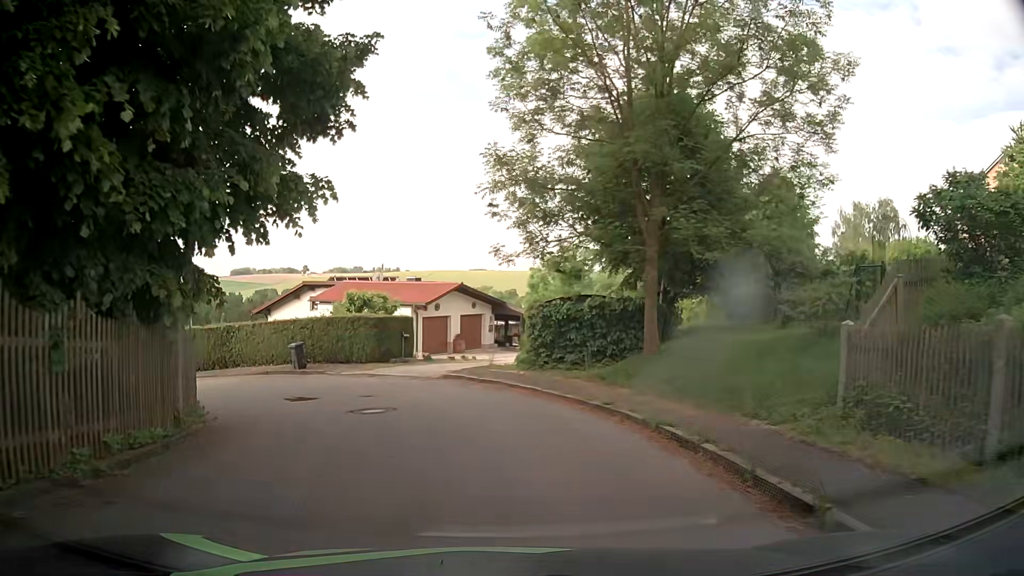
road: residential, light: Day
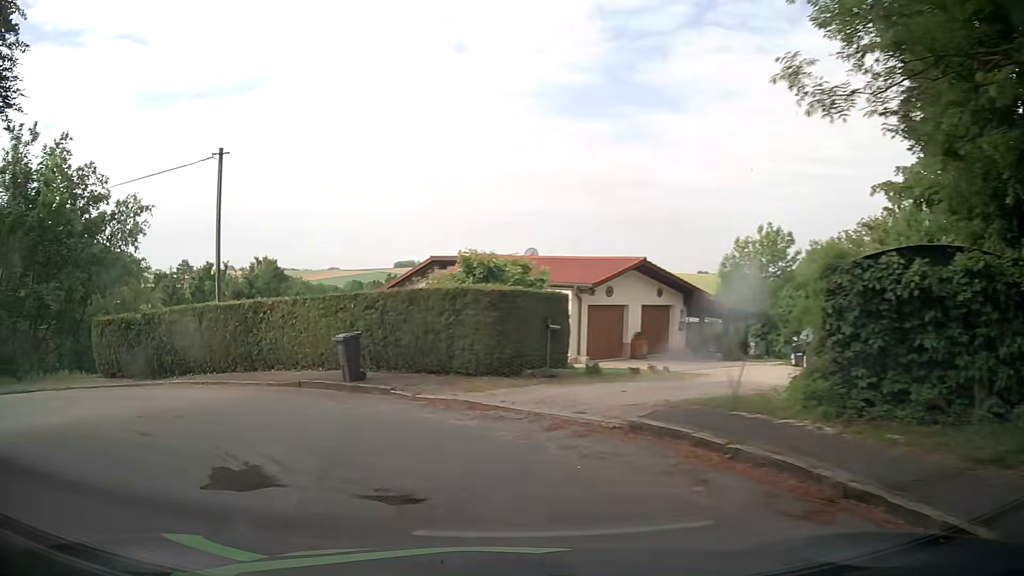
(-1.1, +11.4) m; -16°
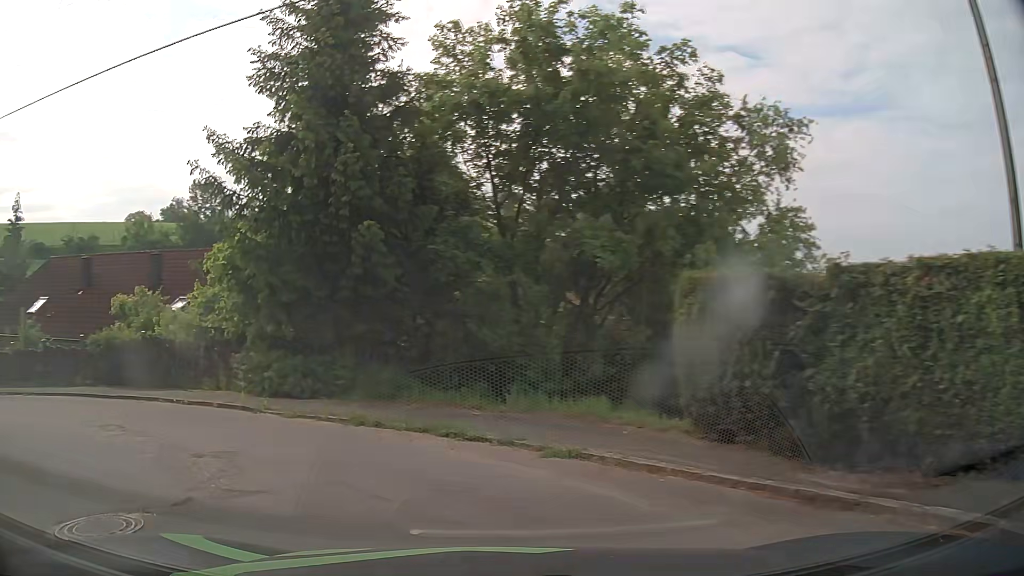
(-5.3, +11.5) m; -54°
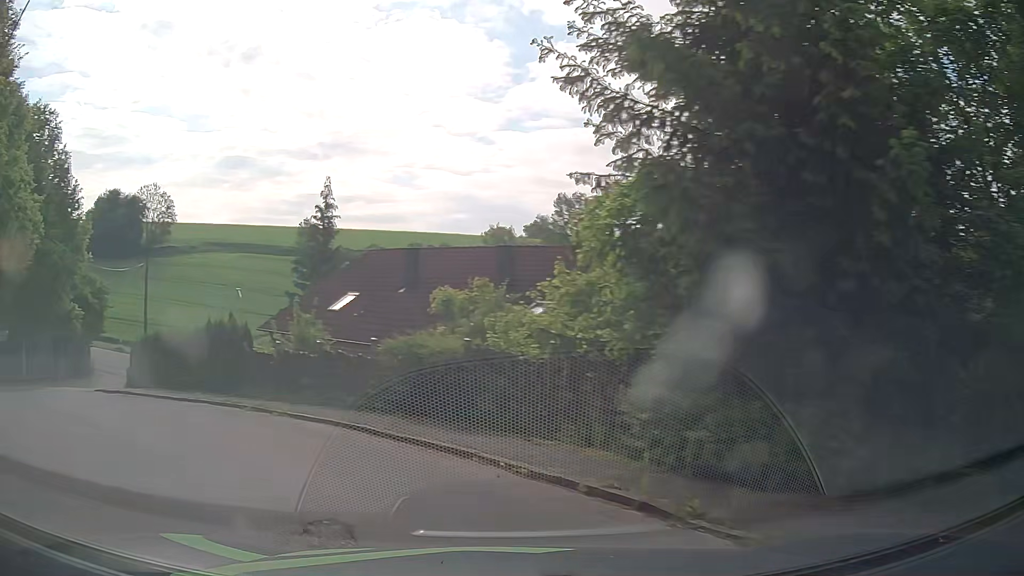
(-1.8, +6.0) m; -31°
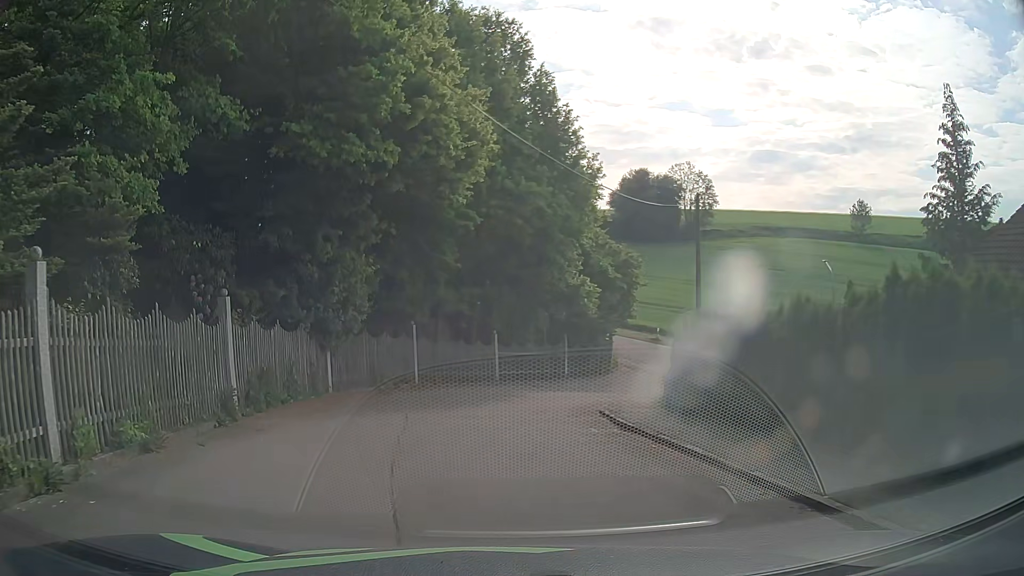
(-5.9, +11.9) m; -47°
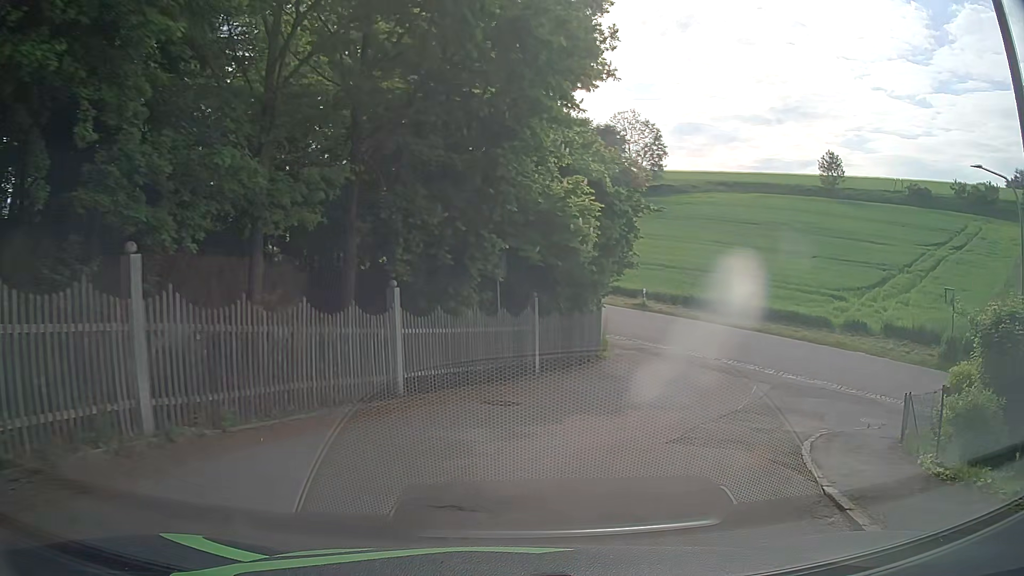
(-0.1, +16.4) m; +7°
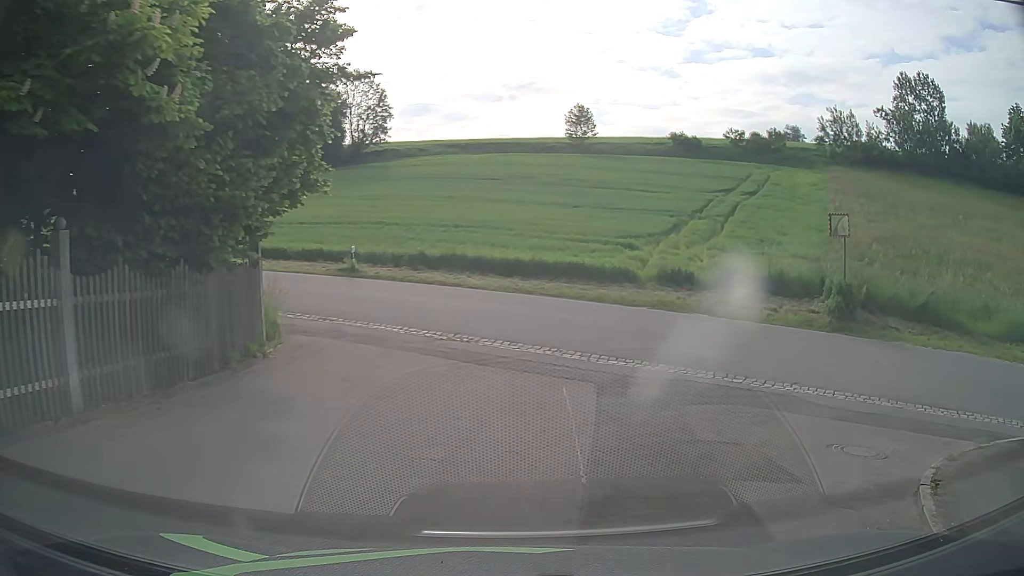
(+2.0, +10.5) m; +24°
